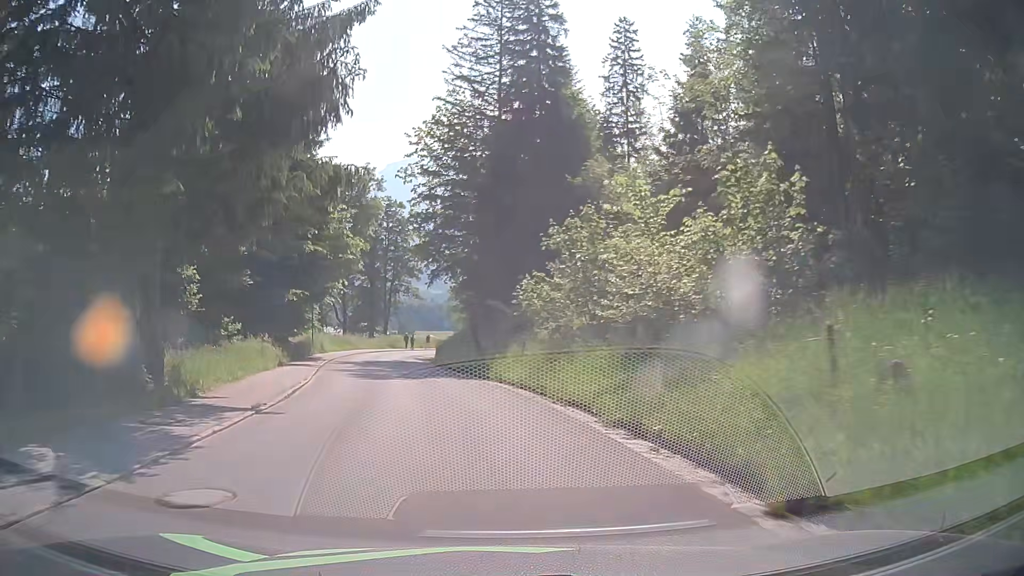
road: tertiary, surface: asphalt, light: Day
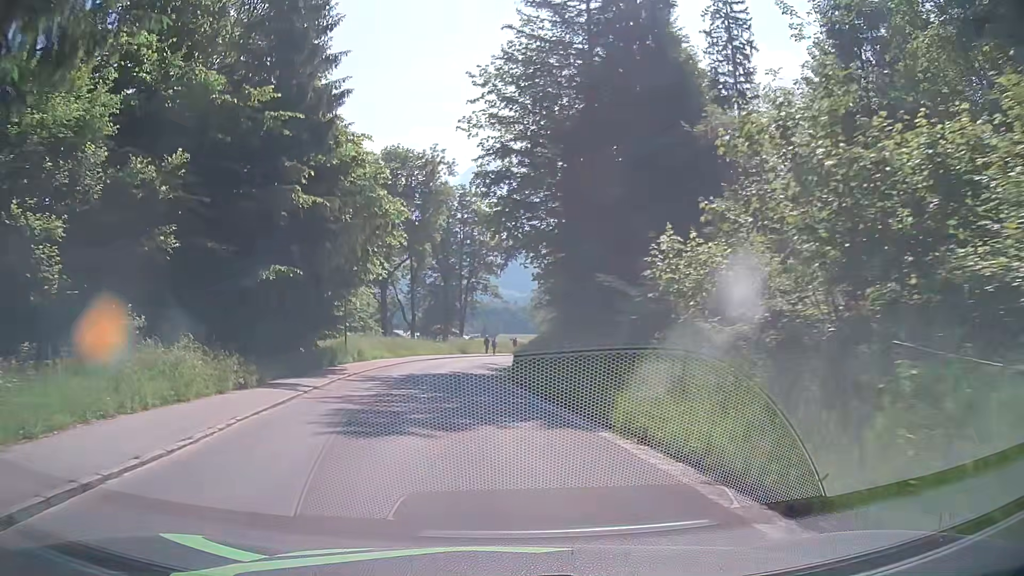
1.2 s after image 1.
(-0.9, +12.1) m; -8°
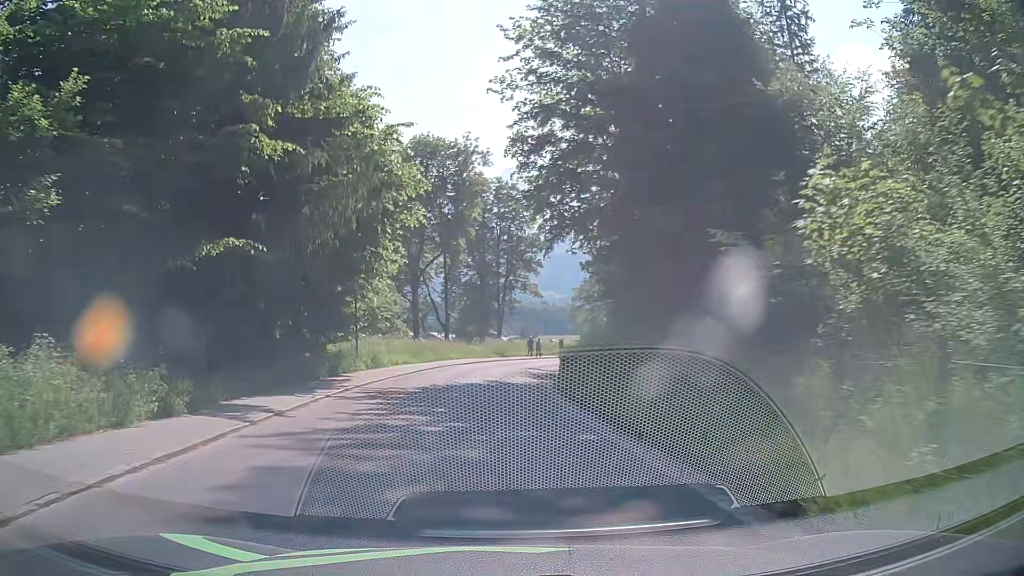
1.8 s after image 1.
(-0.2, +6.0) m; -4°
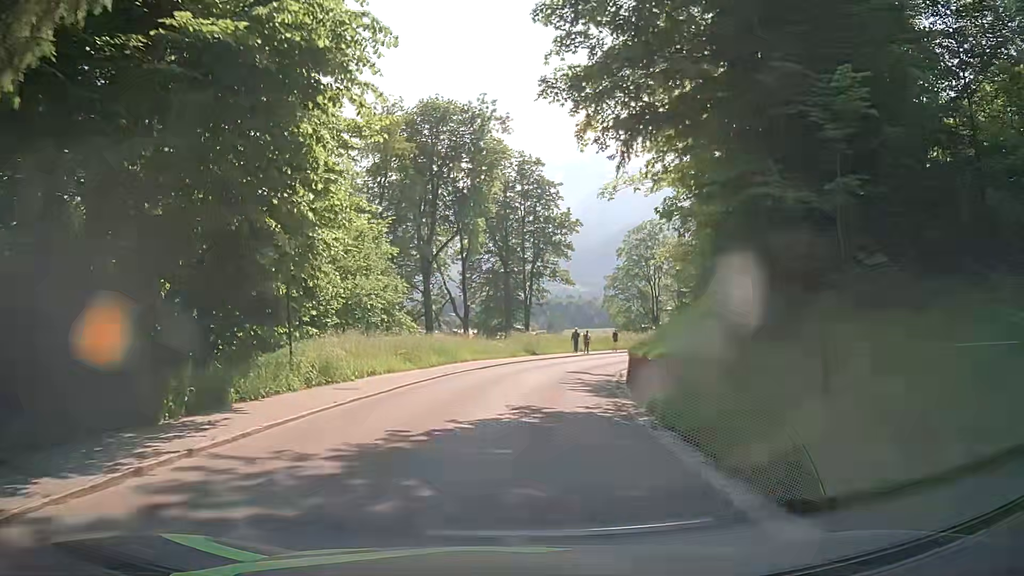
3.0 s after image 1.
(-0.2, +12.1) m; -3°
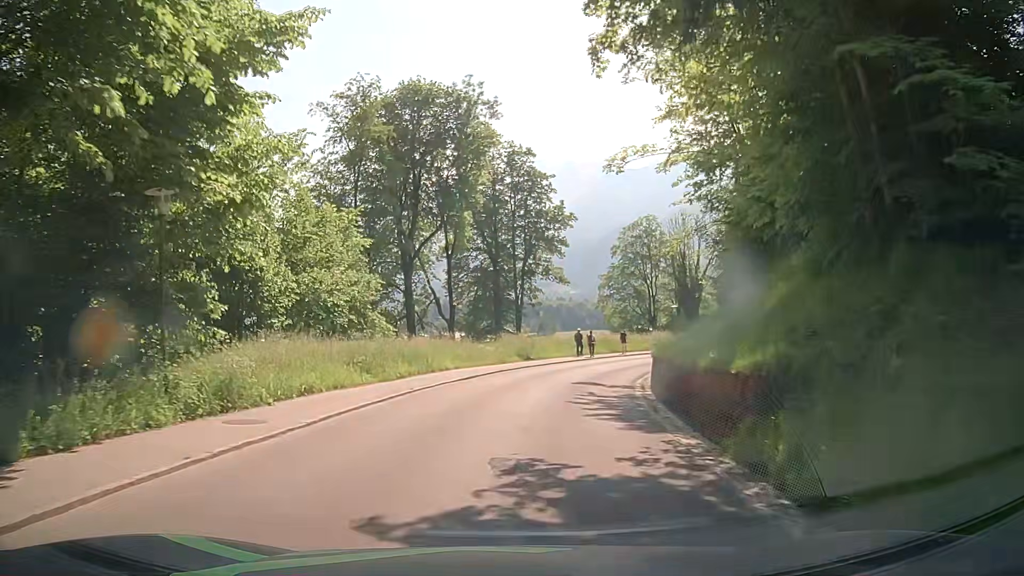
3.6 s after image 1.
(+0.1, +6.1) m; +2°
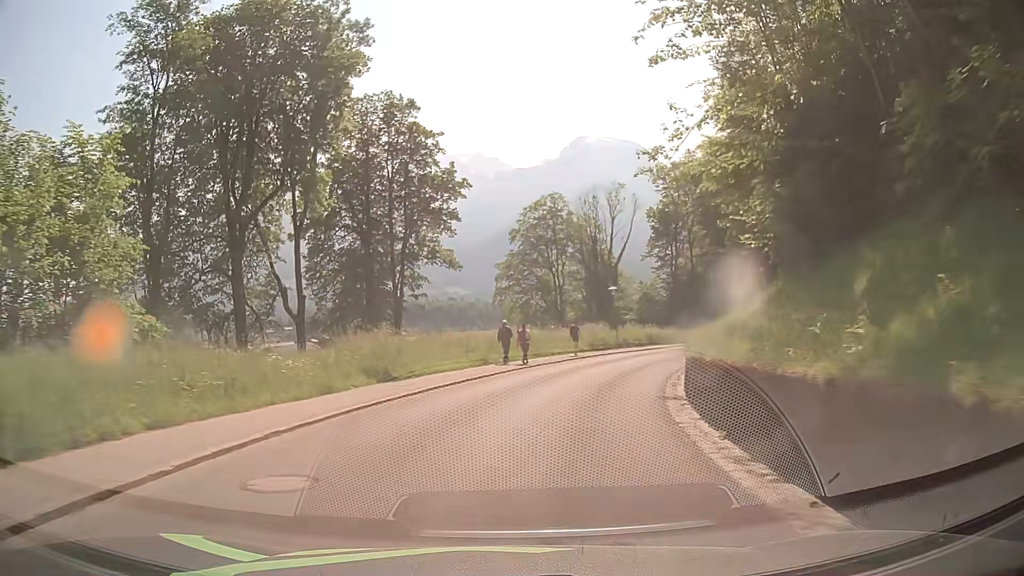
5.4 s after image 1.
(+0.9, +18.3) m; +8°
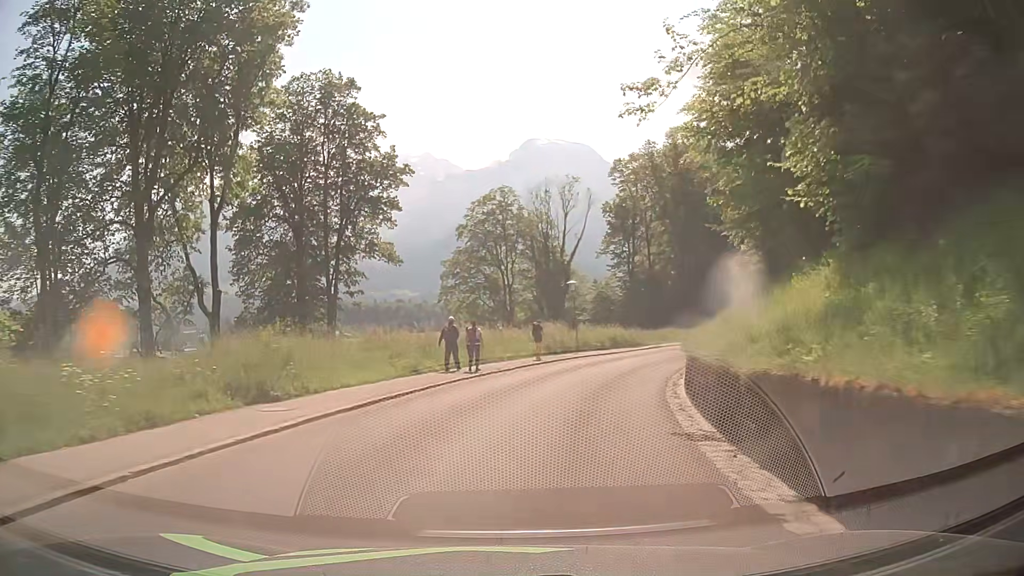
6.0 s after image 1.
(+0.1, +6.1) m; +3°
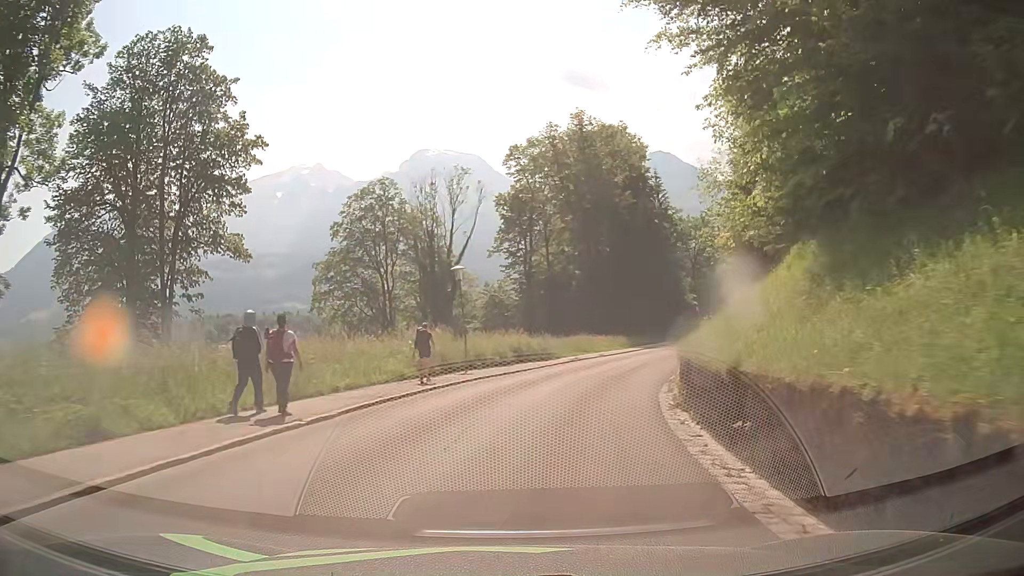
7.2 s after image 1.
(+1.2, +12.1) m; +10°
(+1, +10) (+3, +20) (+6, +29) (+9, +39) (+13, +48) (+17, +57) (+21, +66) (+25, +76) (+29, +85) (+33, +94) m
